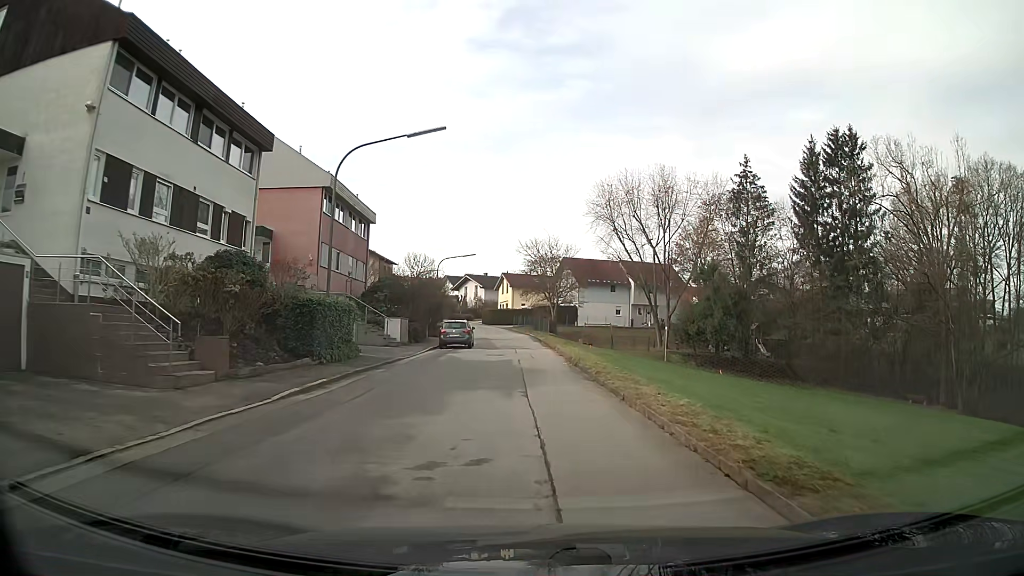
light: Day
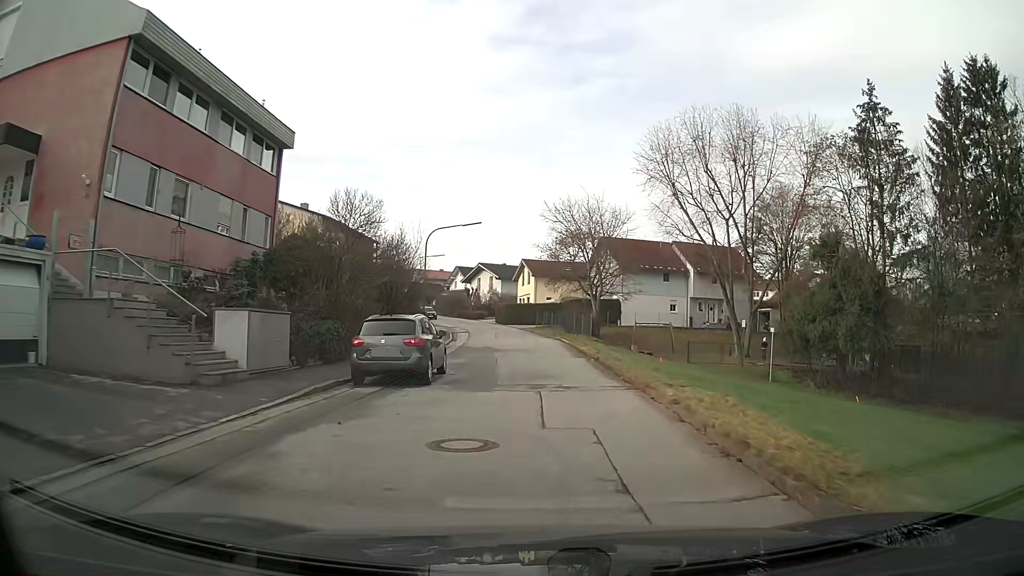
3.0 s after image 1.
(-0.4, +20.8) m; -1°
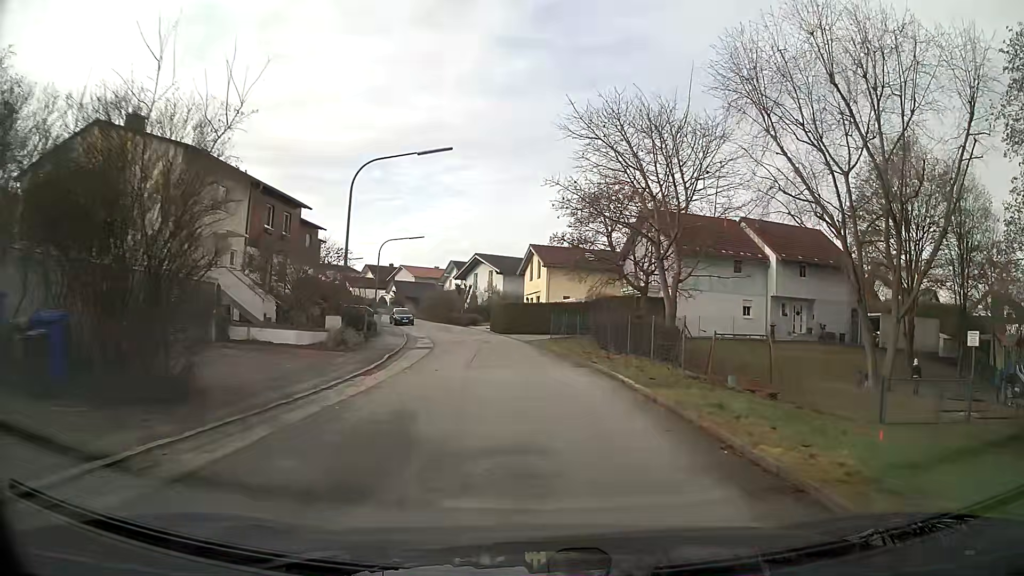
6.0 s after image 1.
(-0.2, +21.3) m; -1°
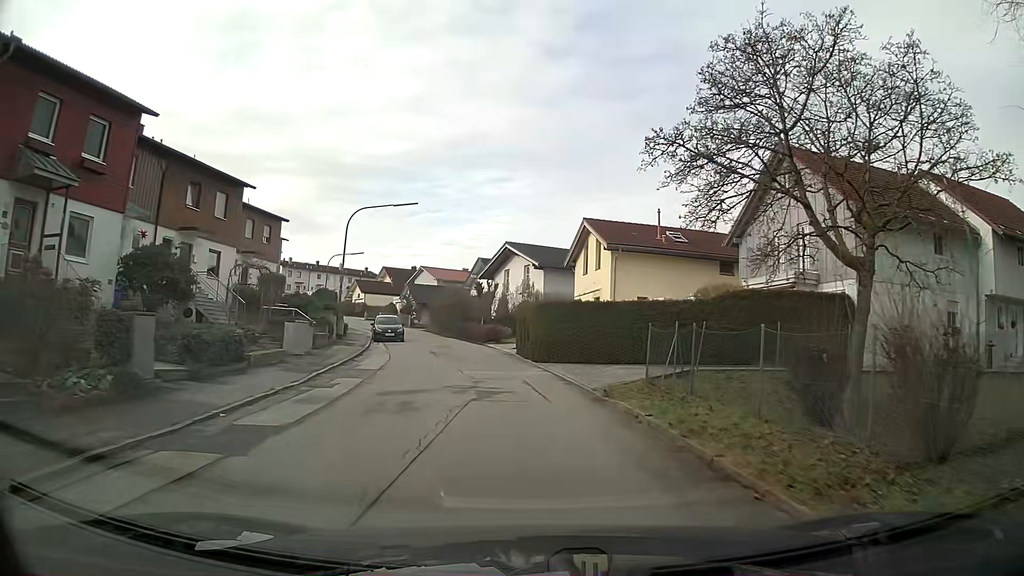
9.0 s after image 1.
(-0.6, +21.0) m; -4°
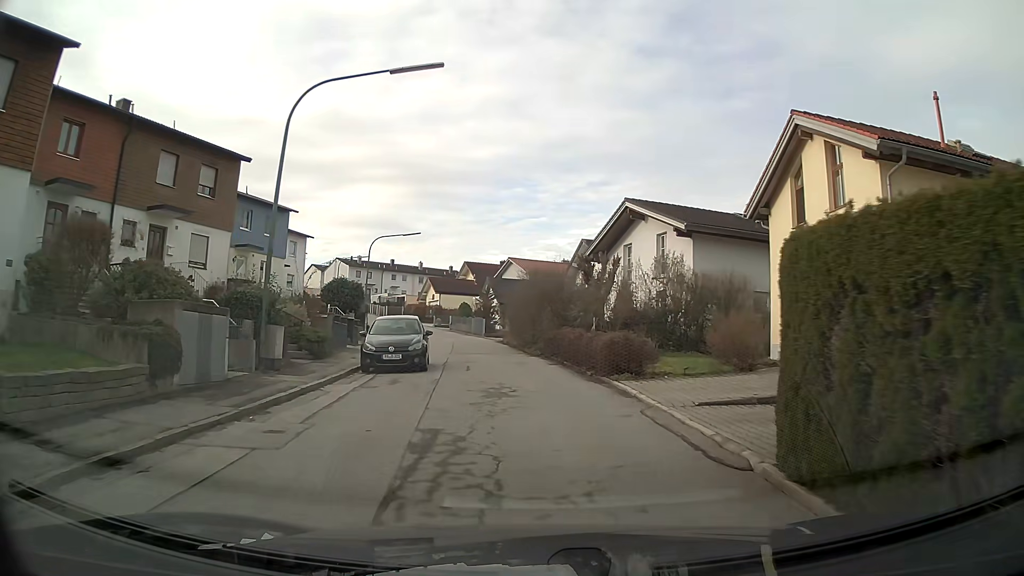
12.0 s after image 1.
(-1.7, +20.7) m; -9°
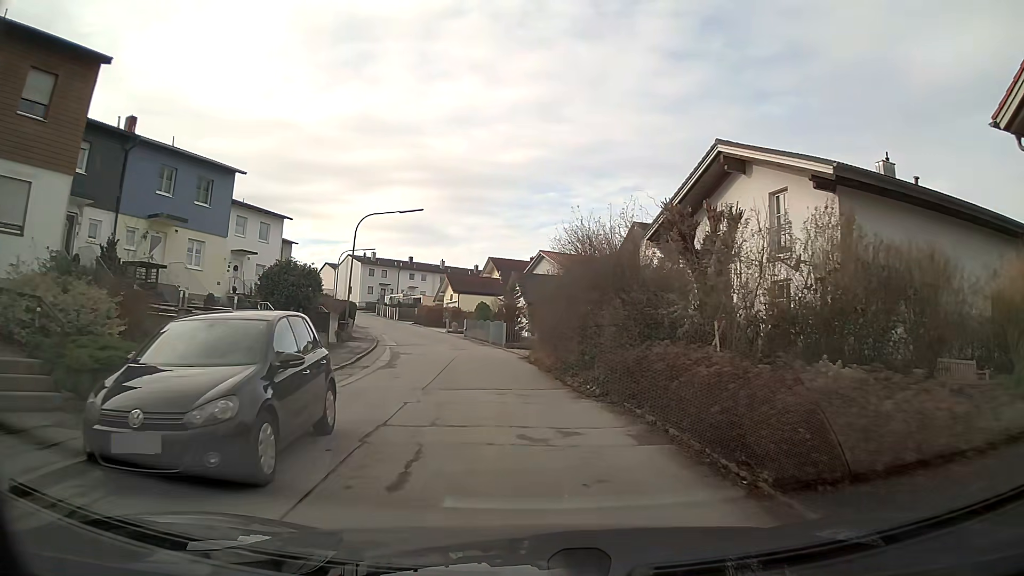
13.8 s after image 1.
(-0.3, +12.6) m; -4°
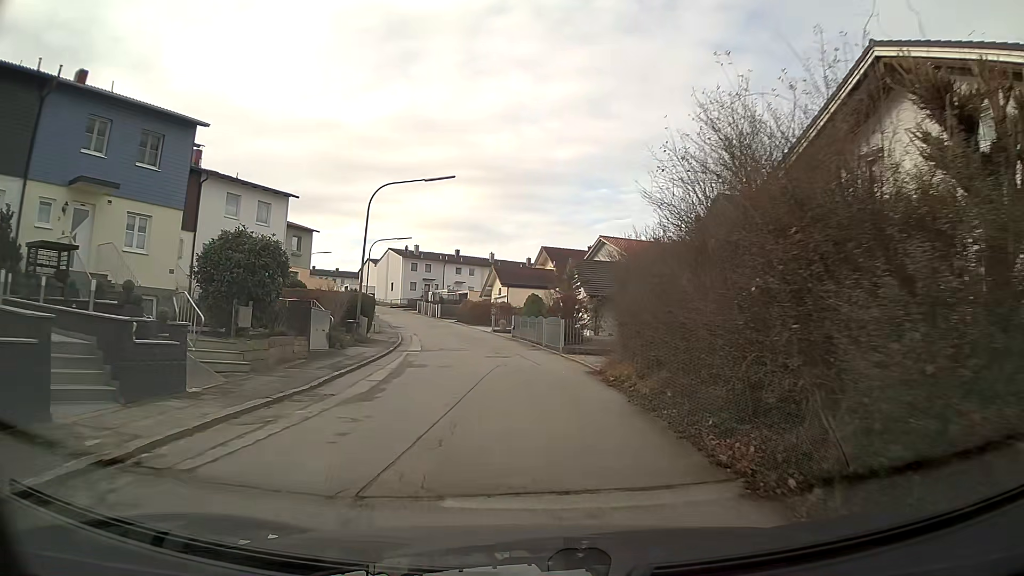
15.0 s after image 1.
(-0.3, +8.6) m; -4°
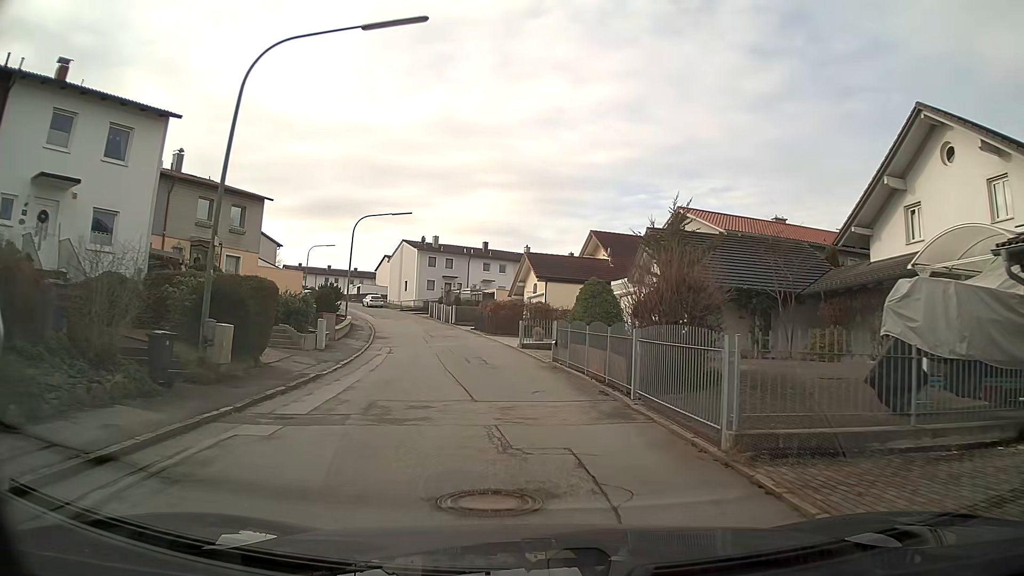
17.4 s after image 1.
(-0.5, +17.4) m; -4°
